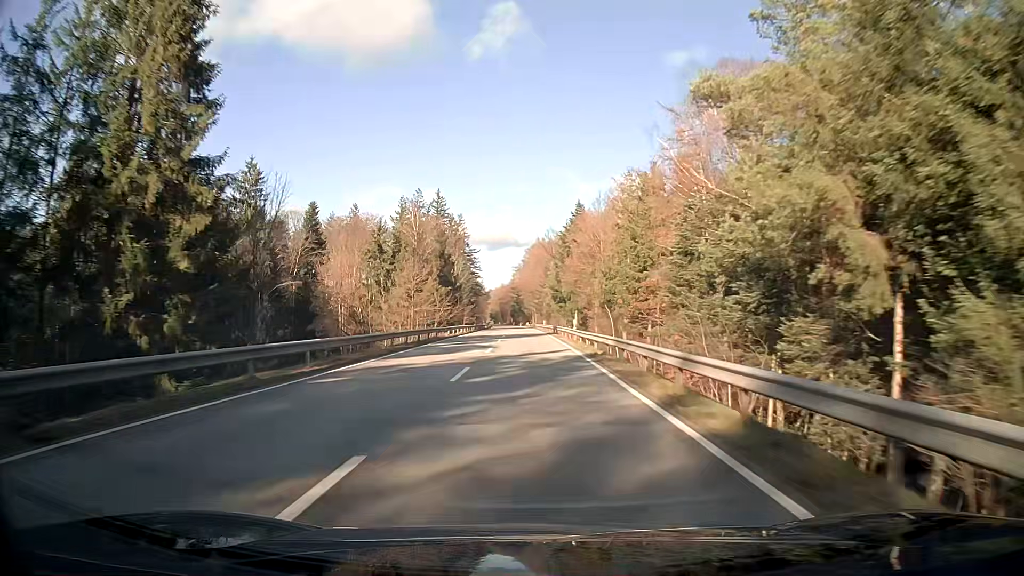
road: secondary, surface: asphalt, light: Day
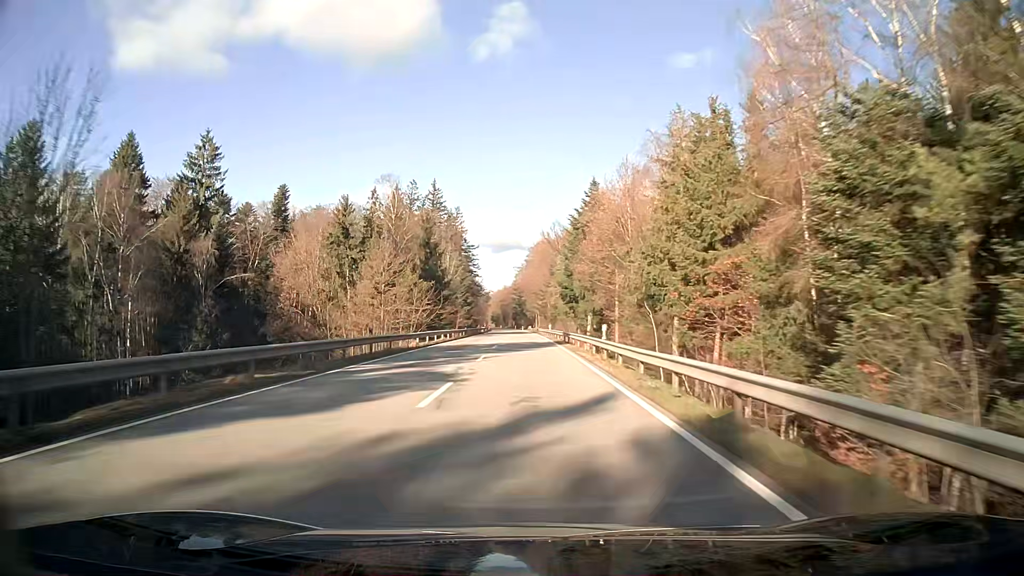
(-0.1, +15.9) m; 0°
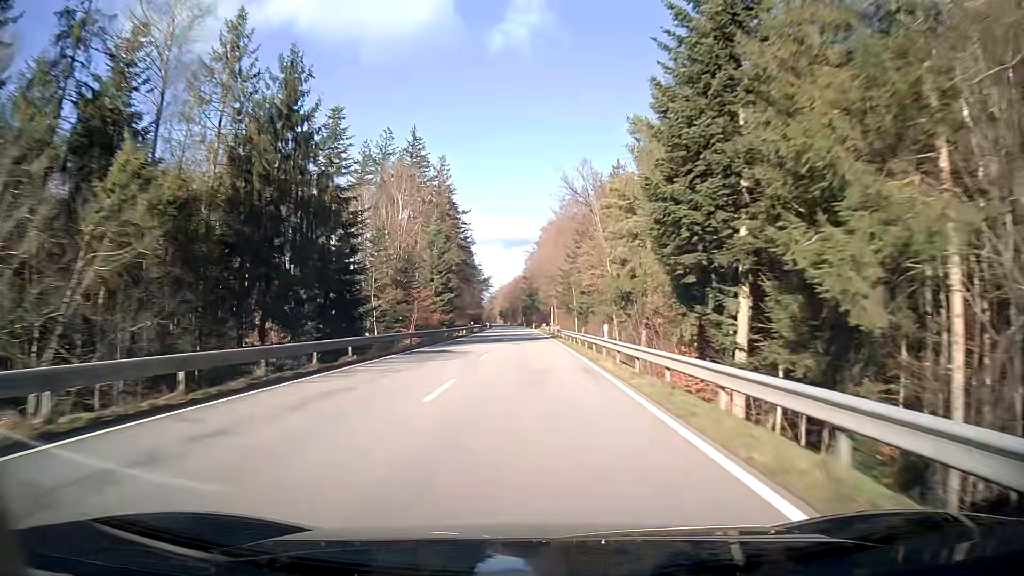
(-0.5, +47.6) m; -1°
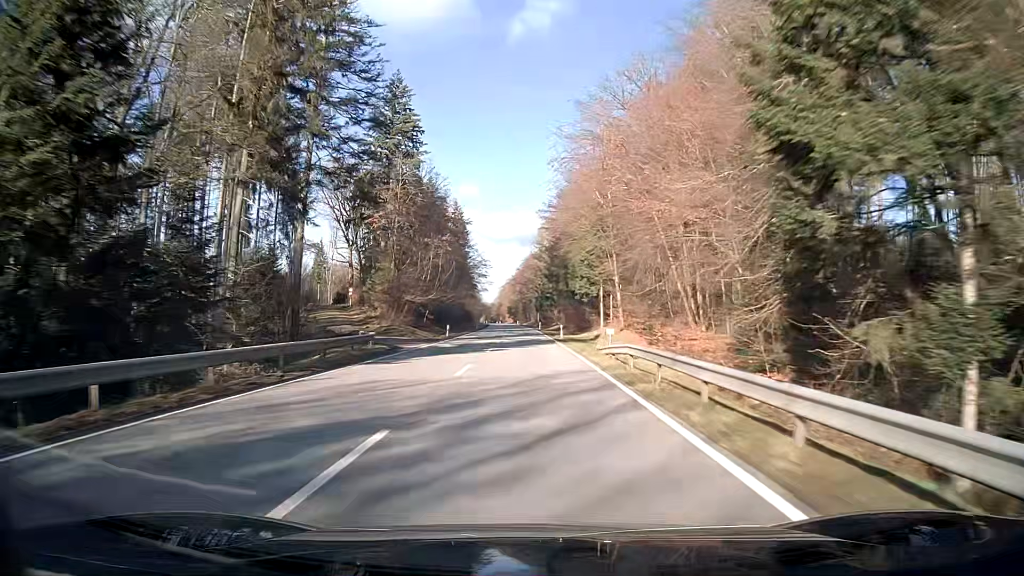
(-0.6, +79.3) m; -1°
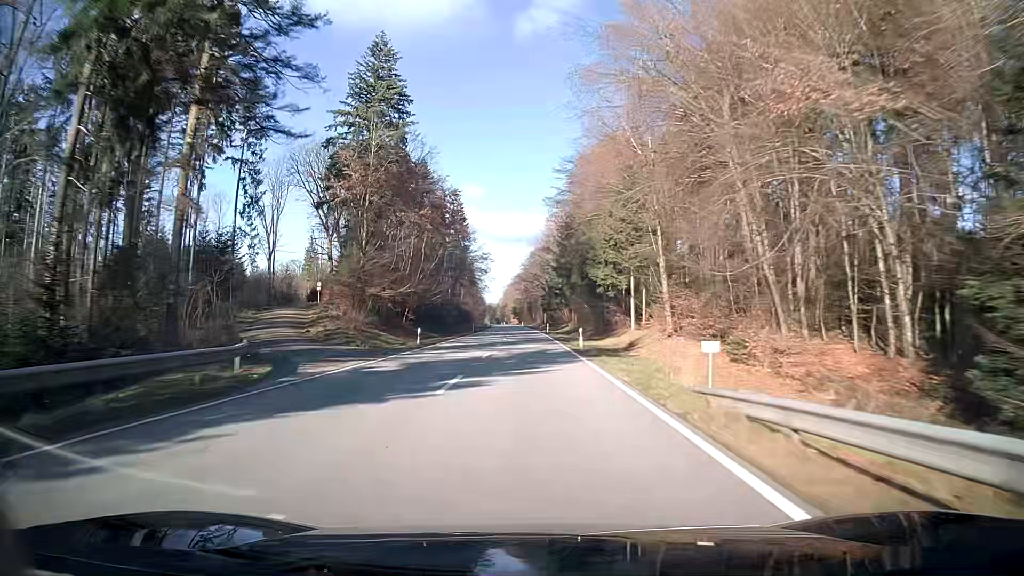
(0.0, +15.8) m; 0°
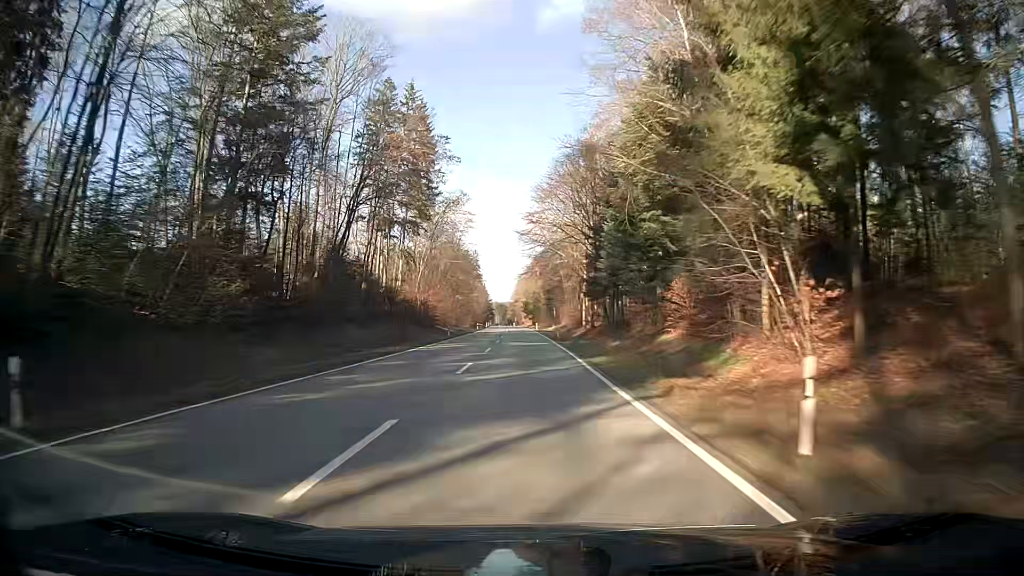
(-1.2, +79.2) m; -2°
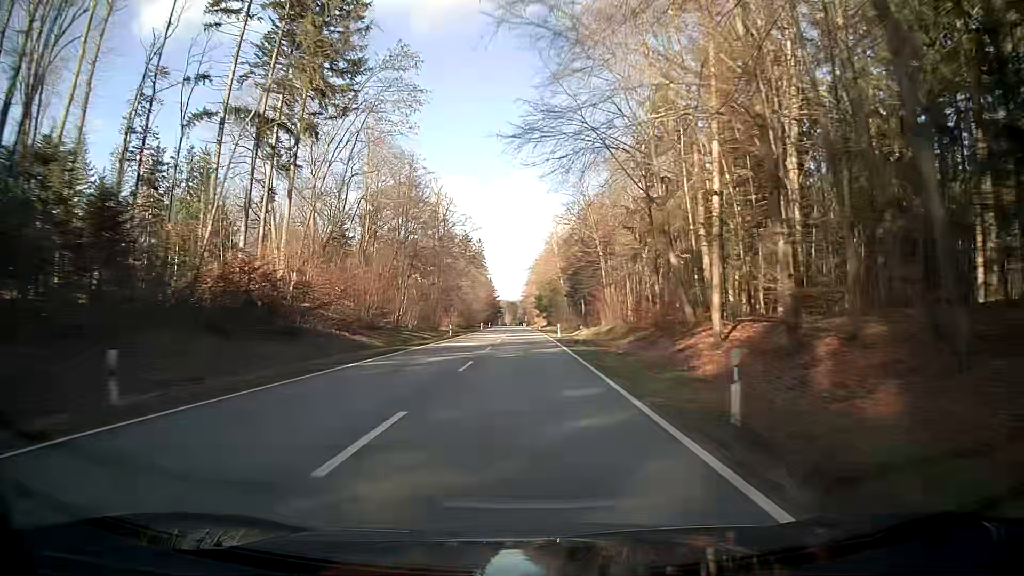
(-0.3, +47.5) m; -1°
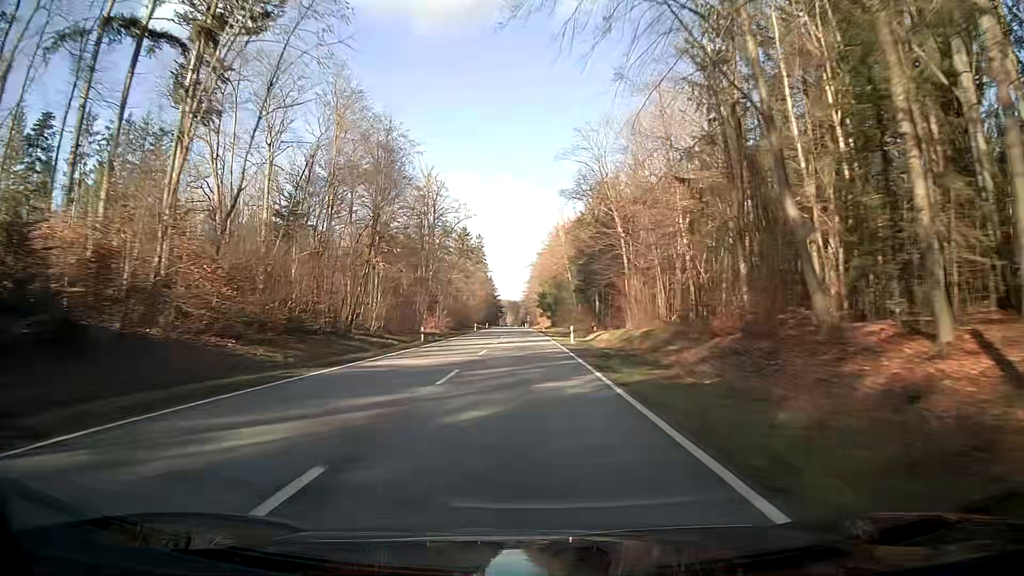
(-0.1, +15.8) m; -1°
(0, +10) (0, +20) (0, +30) (0, +40) (0, +50) (-1, +60) (-1, +70) (-1, +80) (-1, +90) (-2, +100) m
